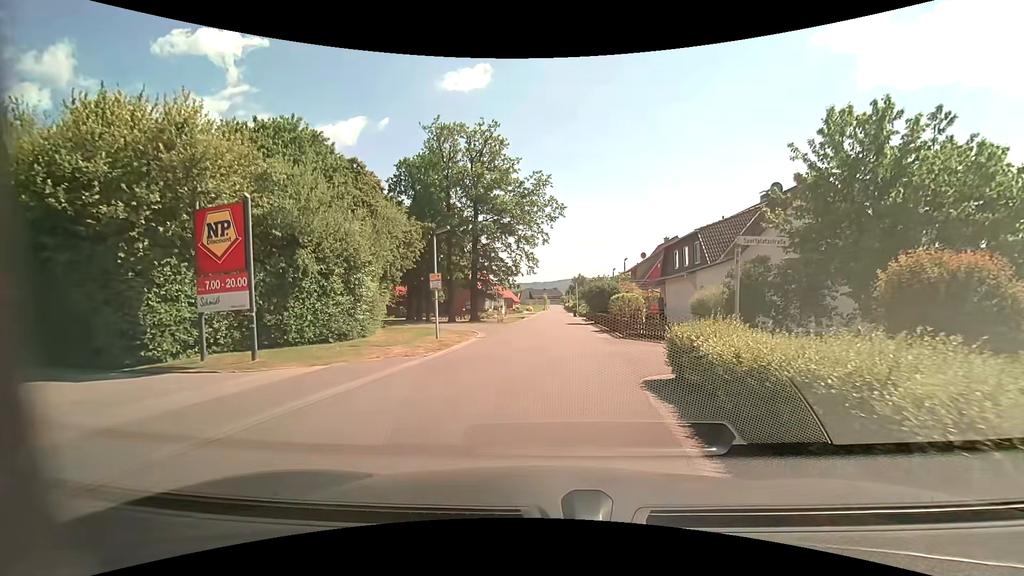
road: unclassified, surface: asphalt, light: Day
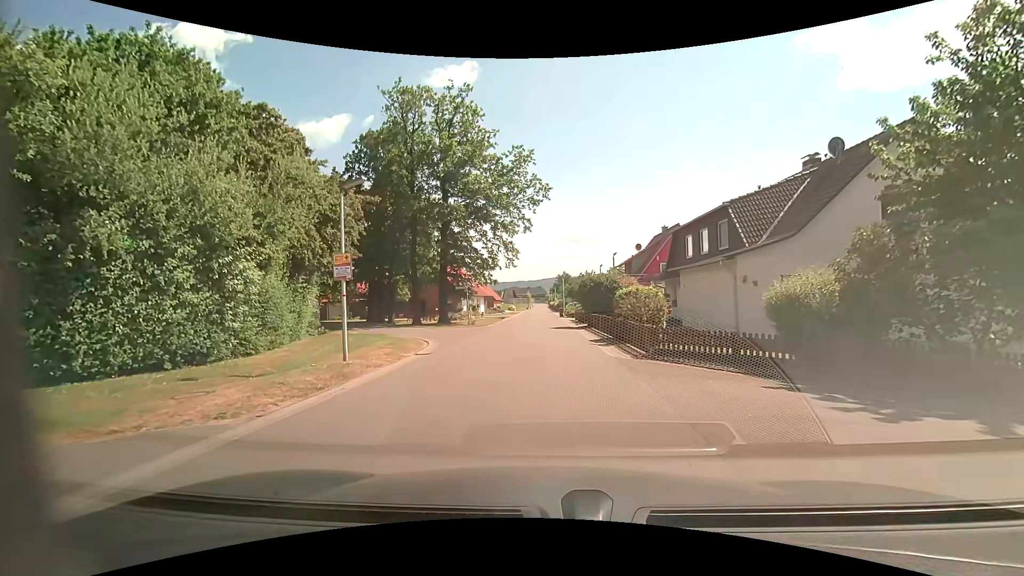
(+0.2, +7.7) m; +1°
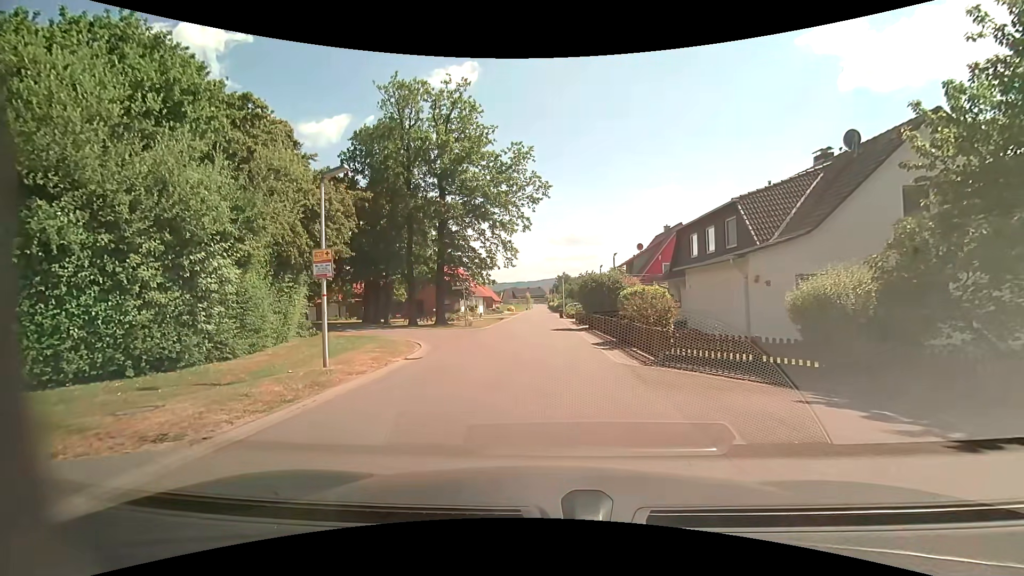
(0.0, +1.1) m; 0°
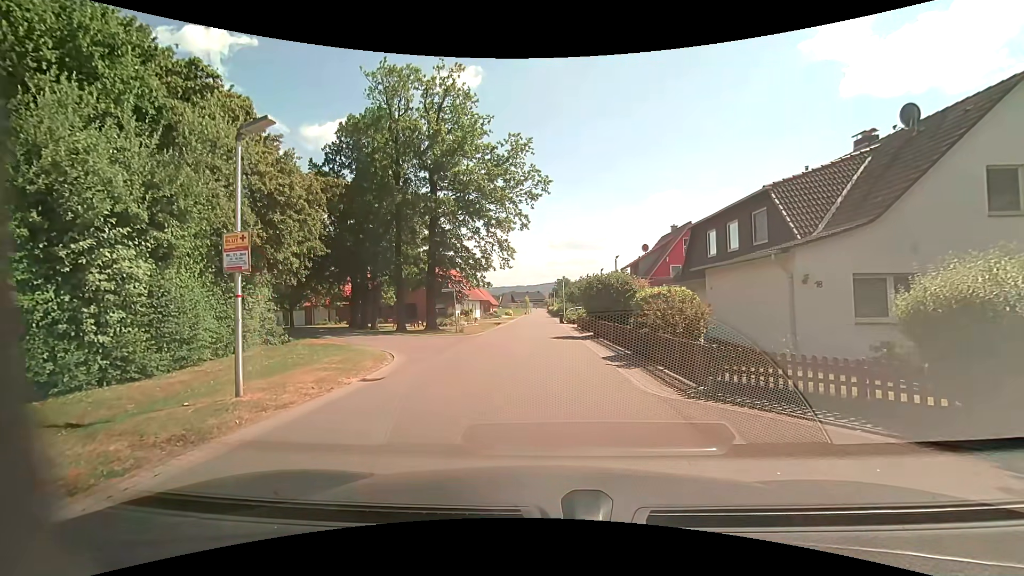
(0.0, +3.3) m; +1°
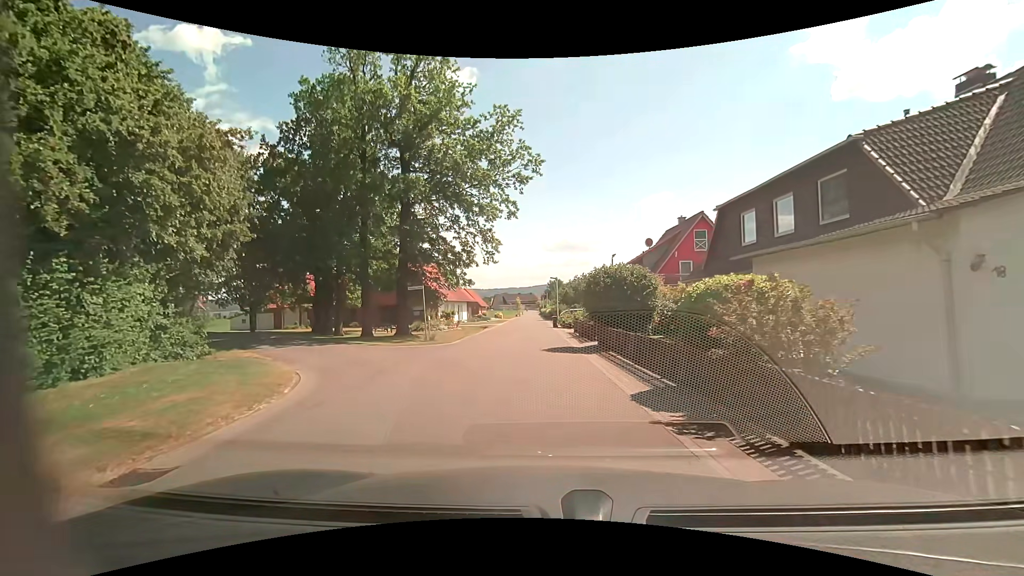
(+0.1, +6.1) m; +1°
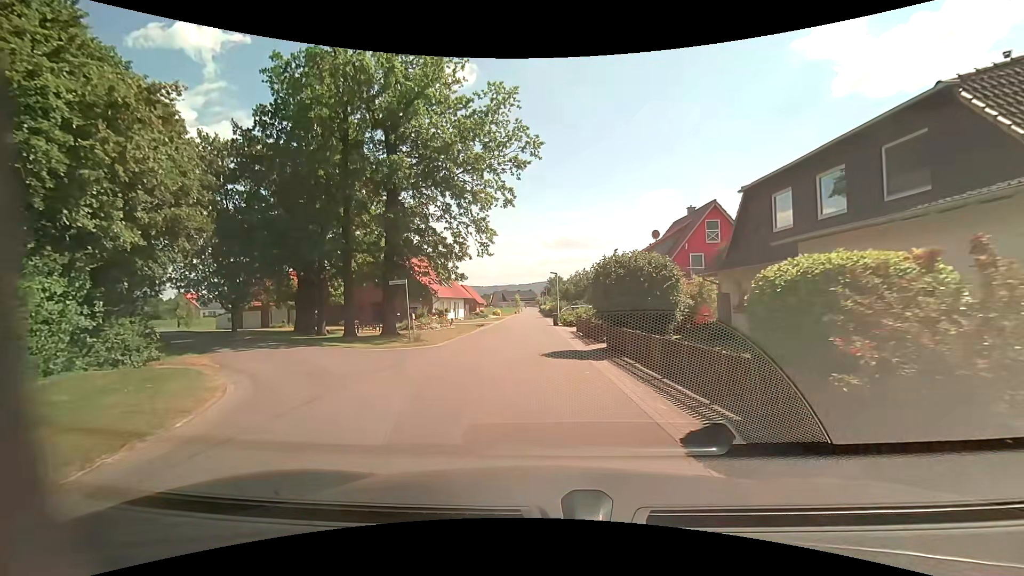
(0.0, +3.0) m; 0°
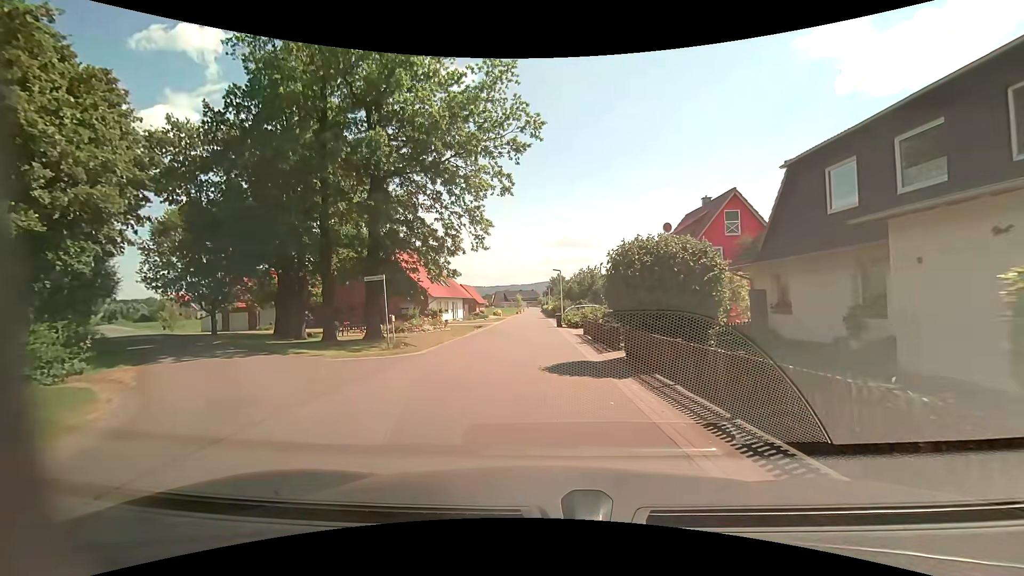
(0.0, +3.4) m; 0°
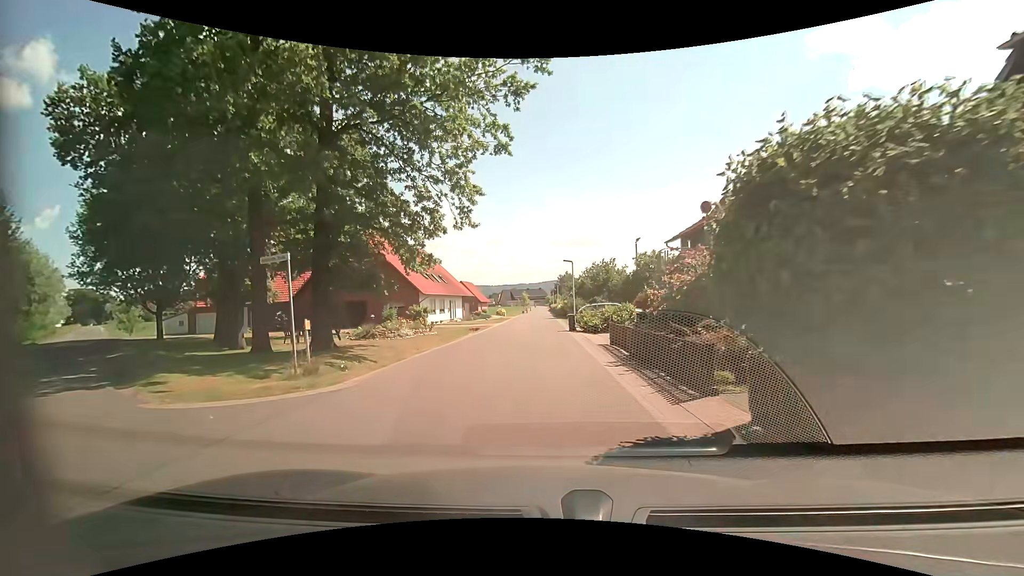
(-0.1, +7.5) m; -1°
(0, +10) (0, +20) (0, +30) (0, +40) (0, +50) (0, +60) (0, +70) (0, +80) (0, +90) (0, +100) m
